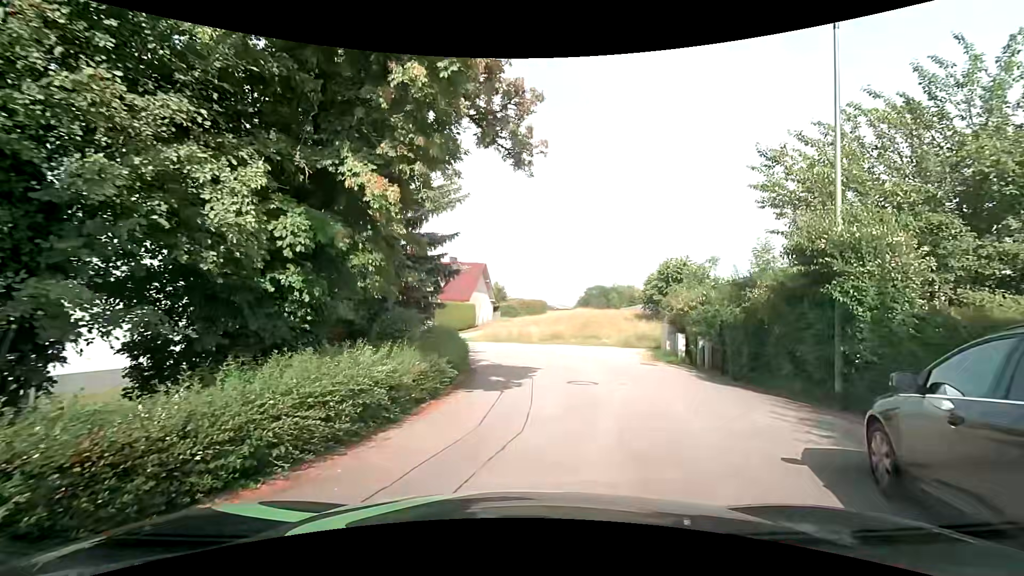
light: Day
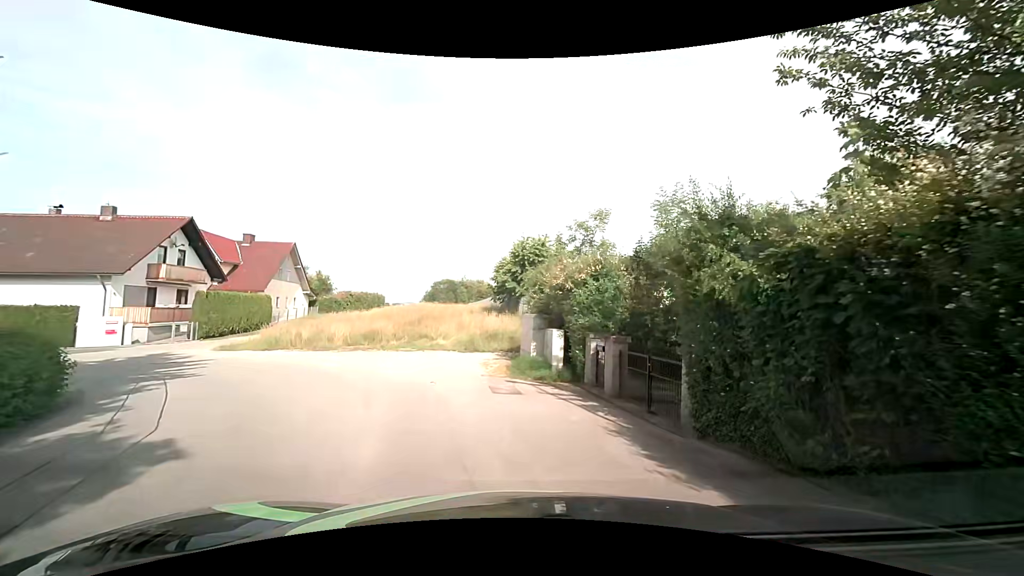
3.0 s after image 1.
(+2.1, +11.0) m; +17°
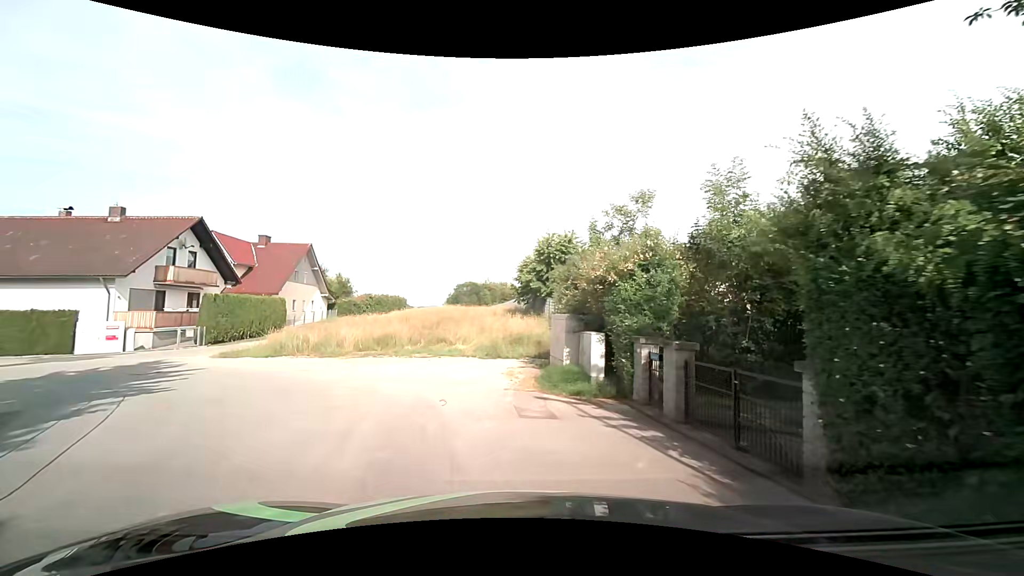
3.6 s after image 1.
(0.0, +2.5) m; -2°
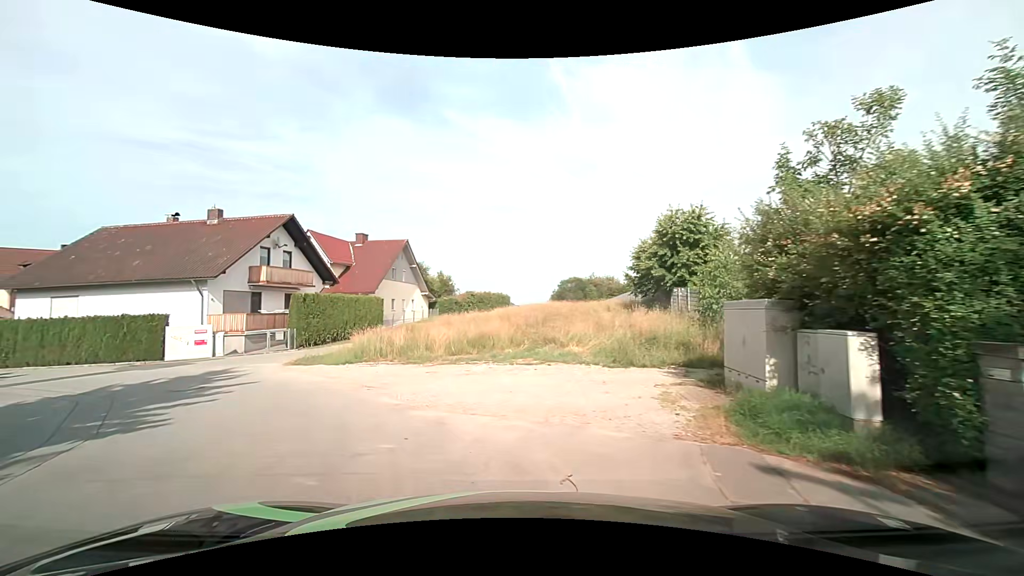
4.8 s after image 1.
(-0.5, +4.9) m; -12°
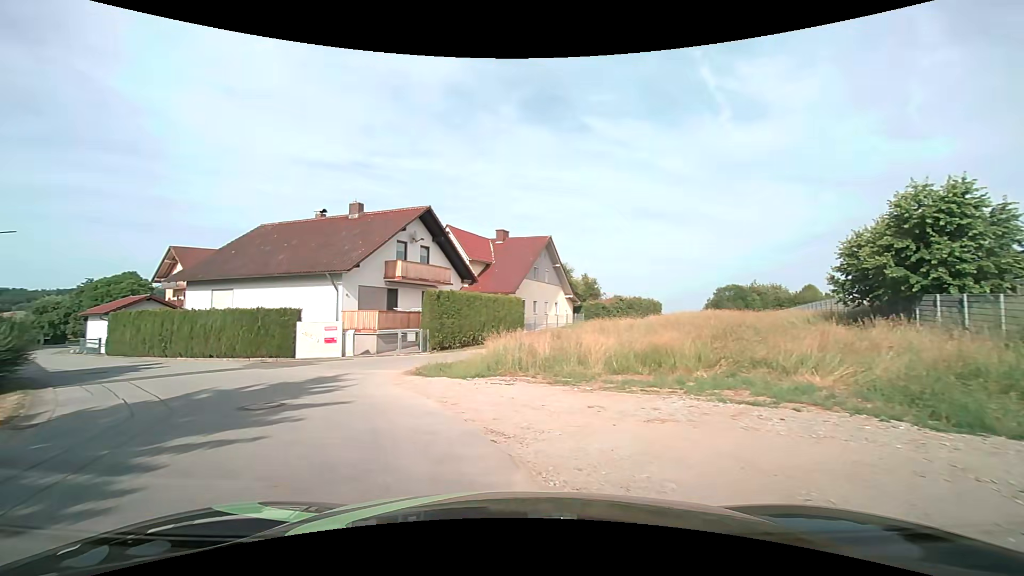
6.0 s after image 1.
(-0.7, +4.9) m; -17°
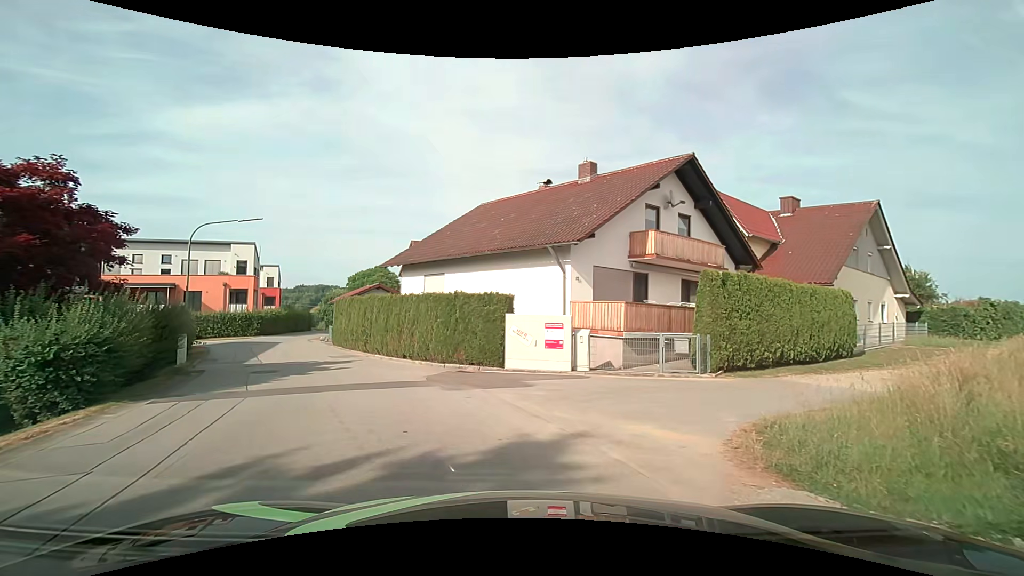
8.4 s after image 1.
(-2.0, +8.7) m; -27°
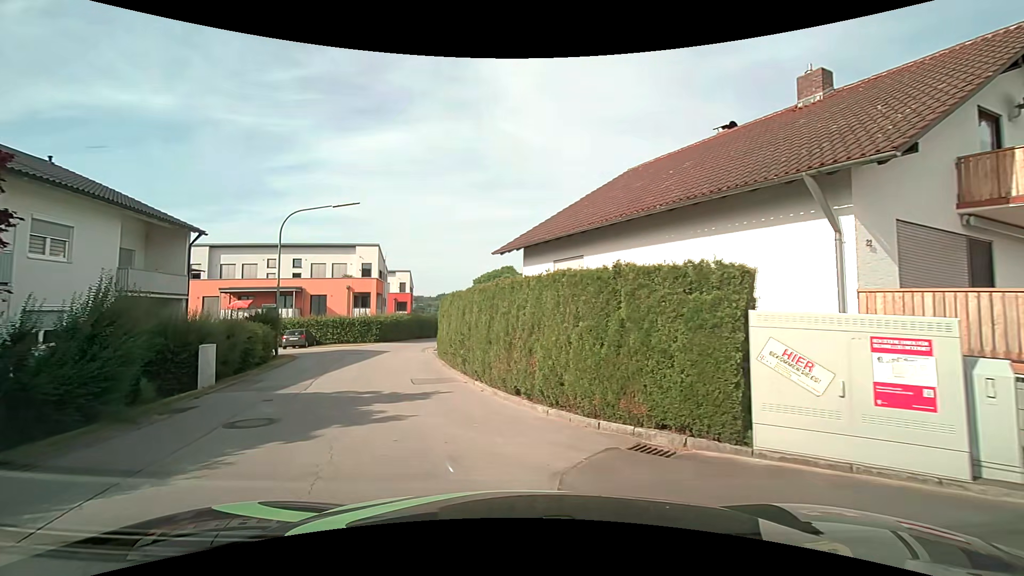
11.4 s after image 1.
(-0.7, +8.1) m; -13°
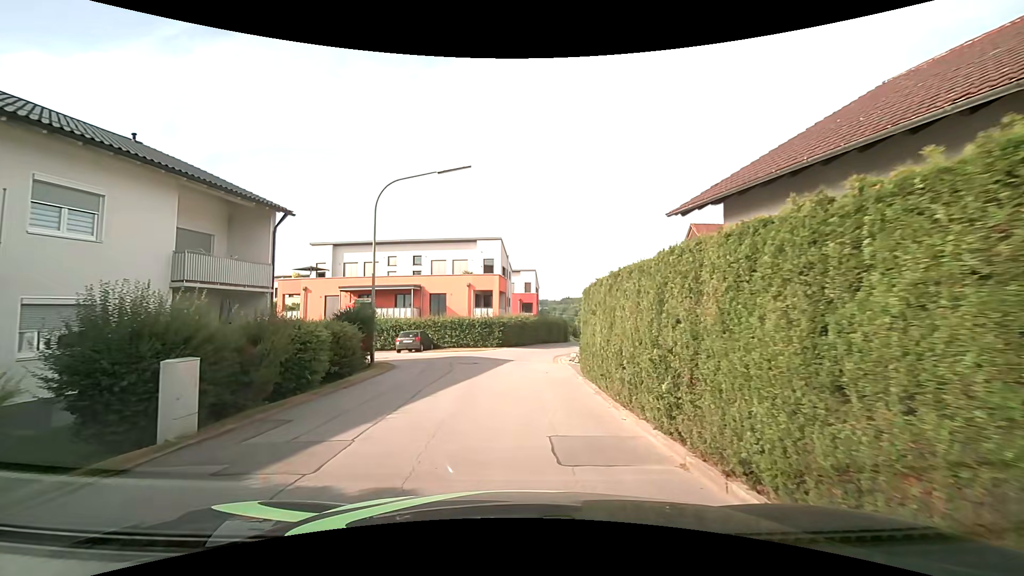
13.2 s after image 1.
(-1.2, +7.1) m; -16°
(0, +10) (0, +20) (+1, +30) (+4, +40) (+8, +49) (+14, +57) (+22, +62) (+32, +64) (+42, +66) (+51, +68) m
